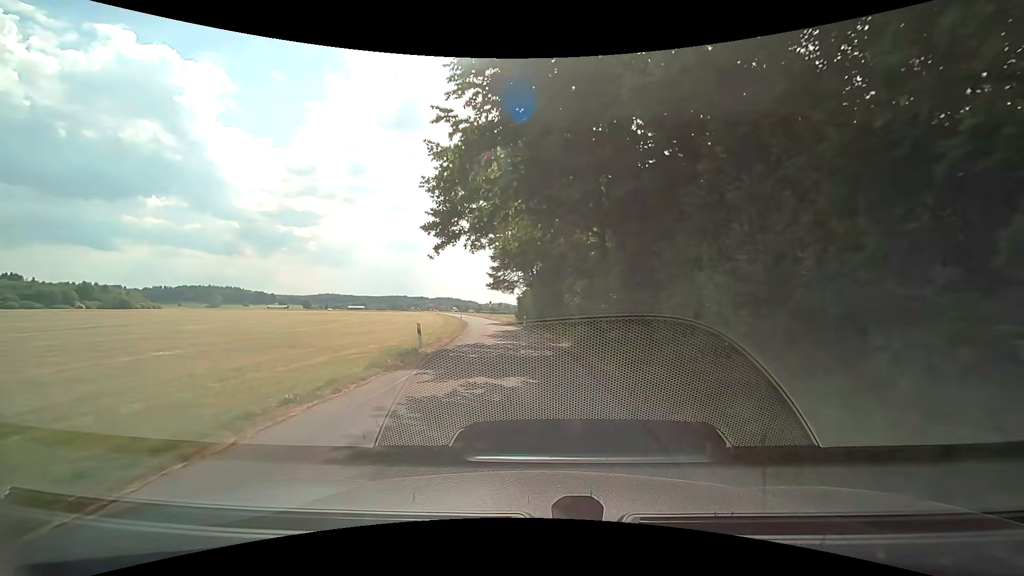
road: unclassified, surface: asphalt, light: Day
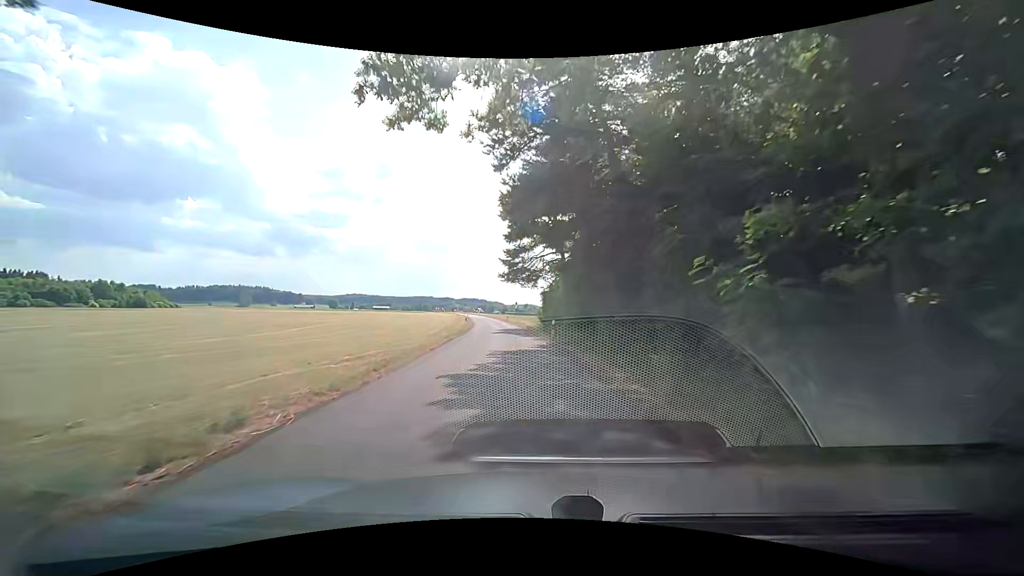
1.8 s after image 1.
(-0.4, +18.1) m; -2°
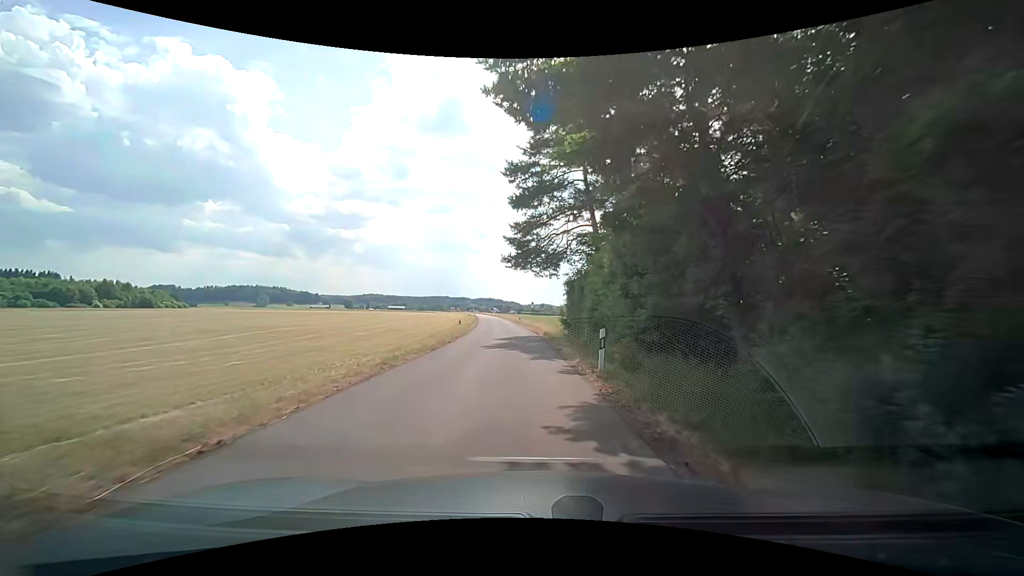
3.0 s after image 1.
(-0.2, +13.9) m; -2°
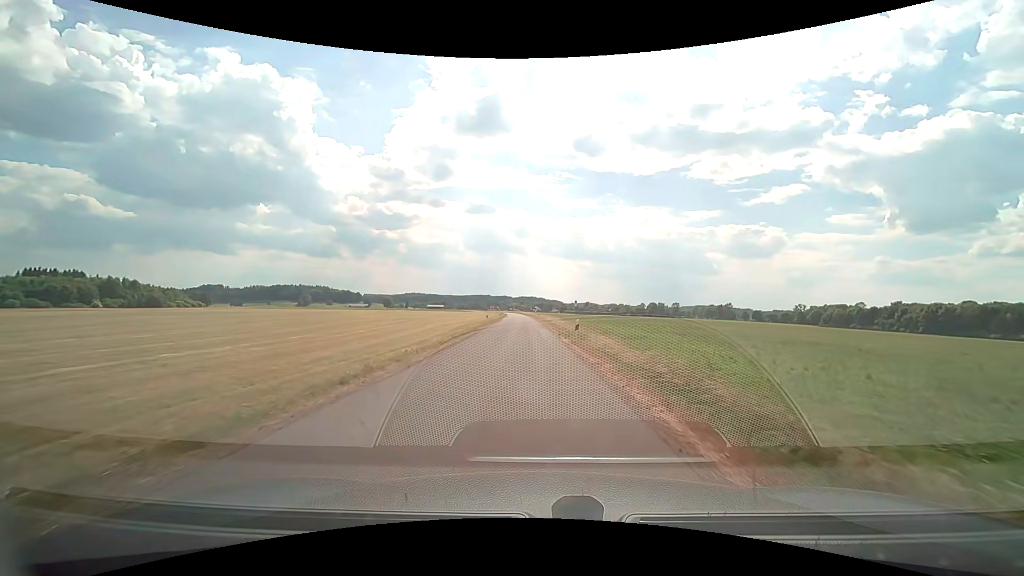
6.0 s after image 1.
(-1.9, +39.9) m; -5°
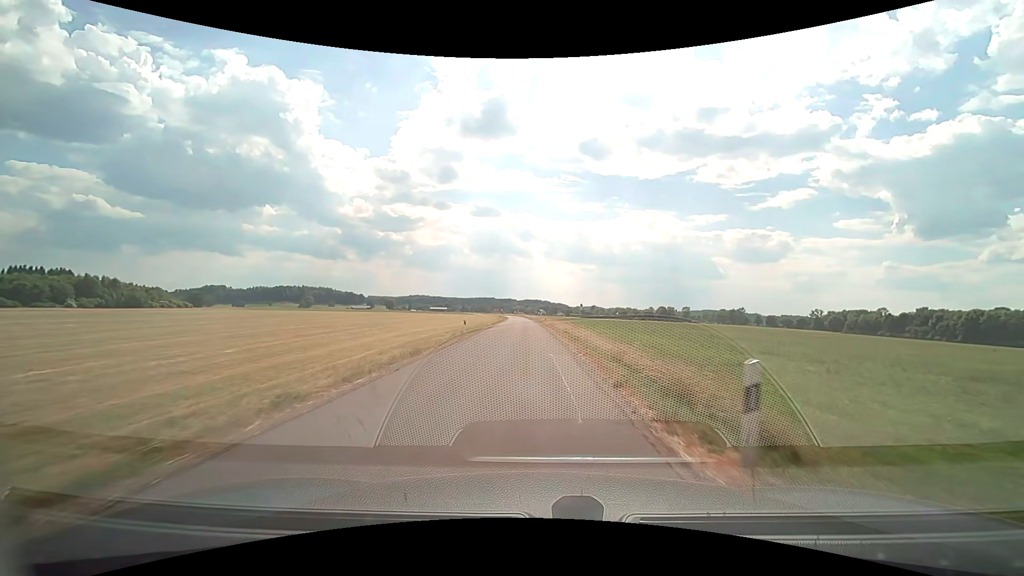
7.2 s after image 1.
(-0.1, +17.7) m; -1°
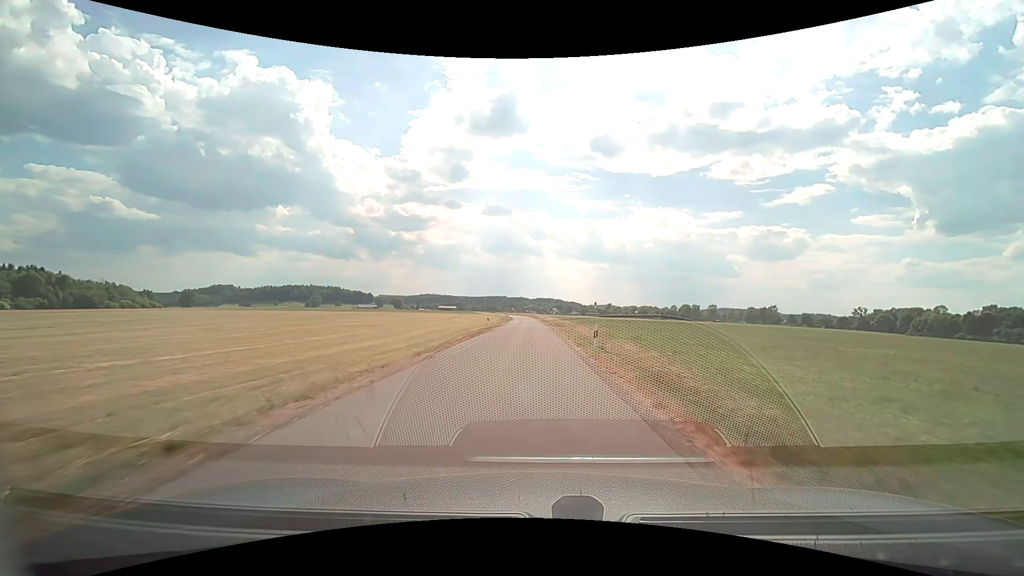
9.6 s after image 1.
(-0.6, +37.7) m; -1°
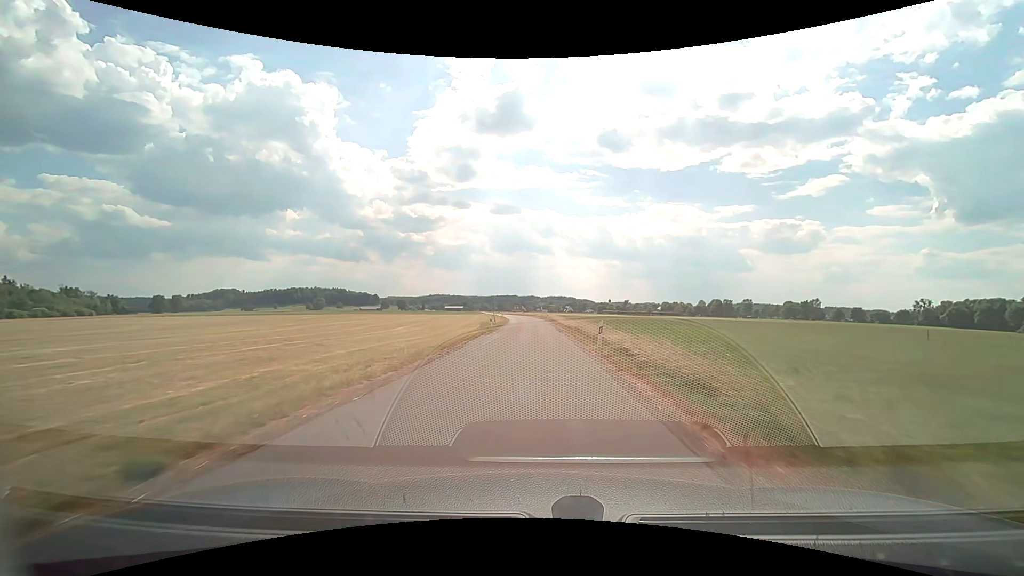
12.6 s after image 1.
(-0.4, +50.2) m; -1°
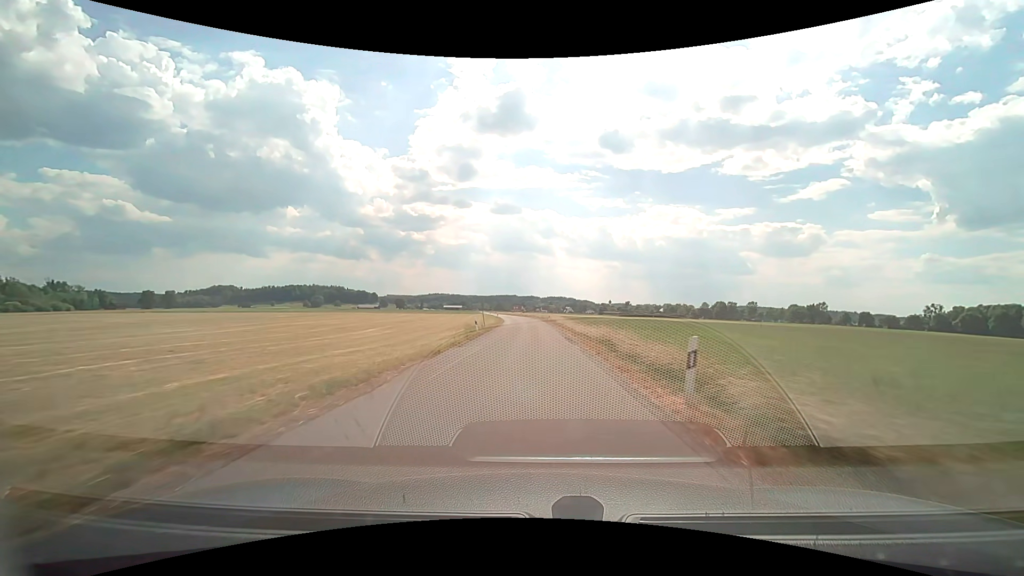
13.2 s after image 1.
(0.0, +10.4) m; 0°
(0, +10) (0, +20) (0, +30) (0, +40) (0, +50) (-1, +60) (-1, +70) (-2, +80) (-3, +90) (-4, +100) m
